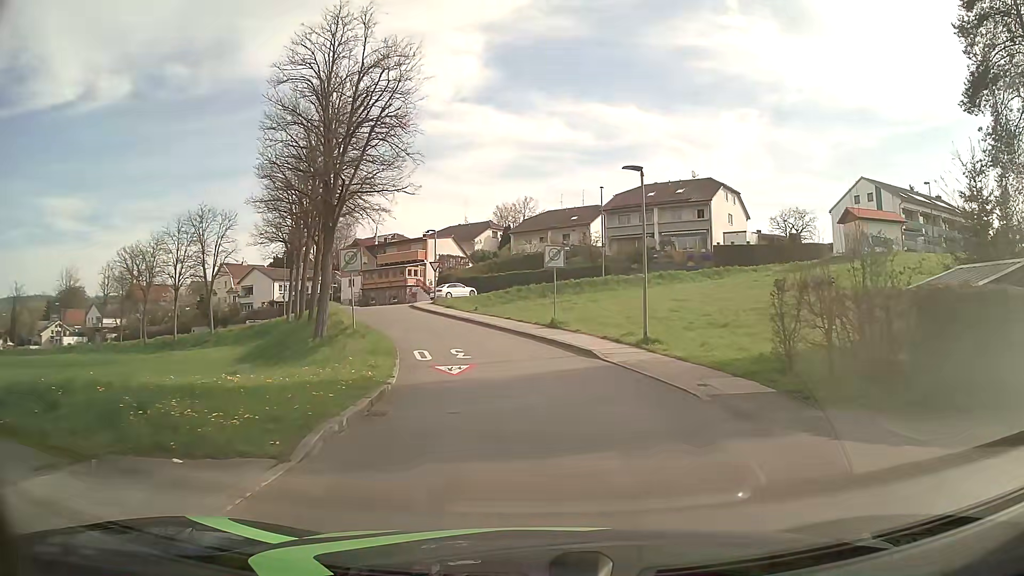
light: Day
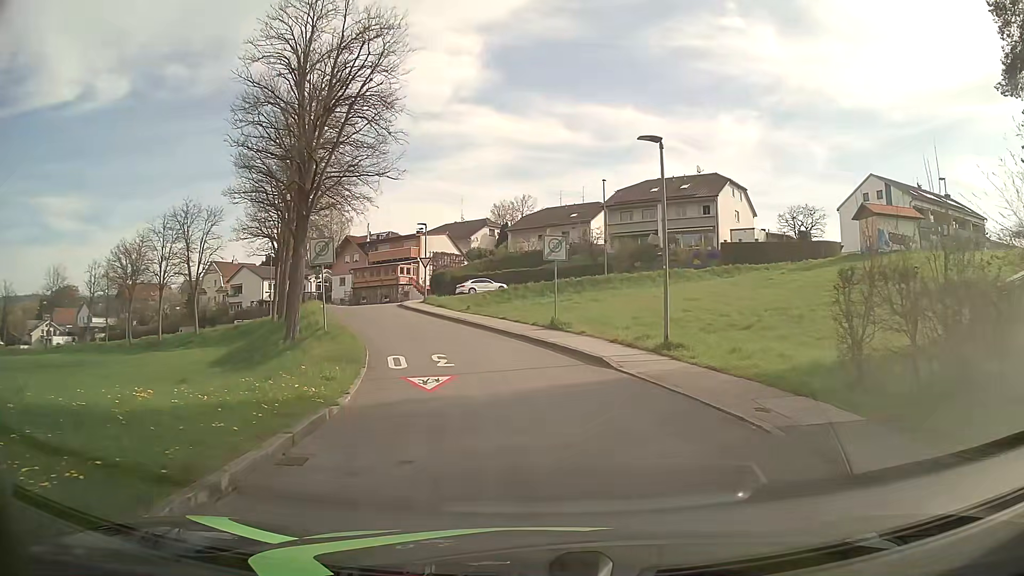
(0.0, +3.4) m; 0°
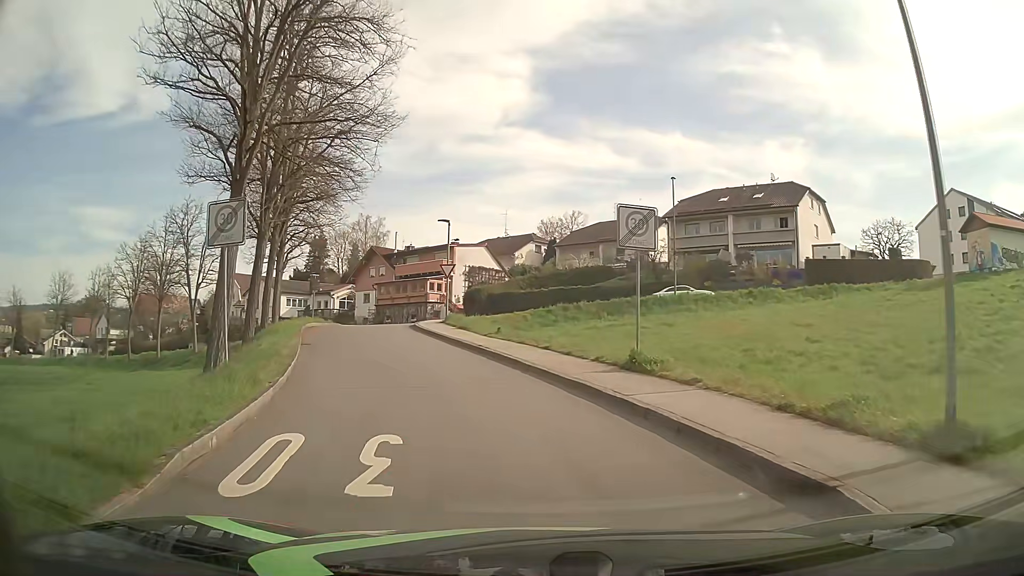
(-0.1, +10.3) m; -3°
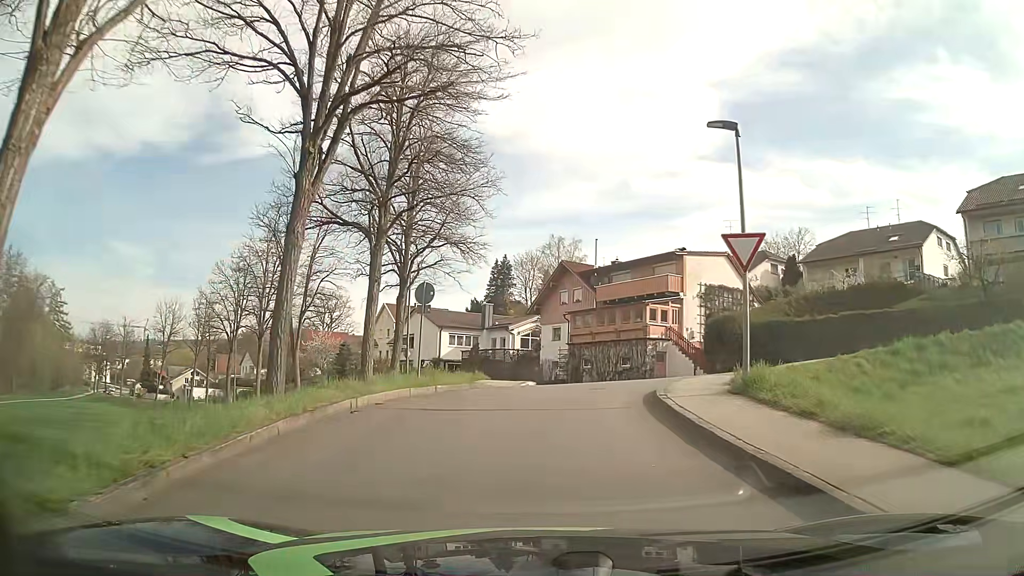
(-4.0, +20.8) m; -16°
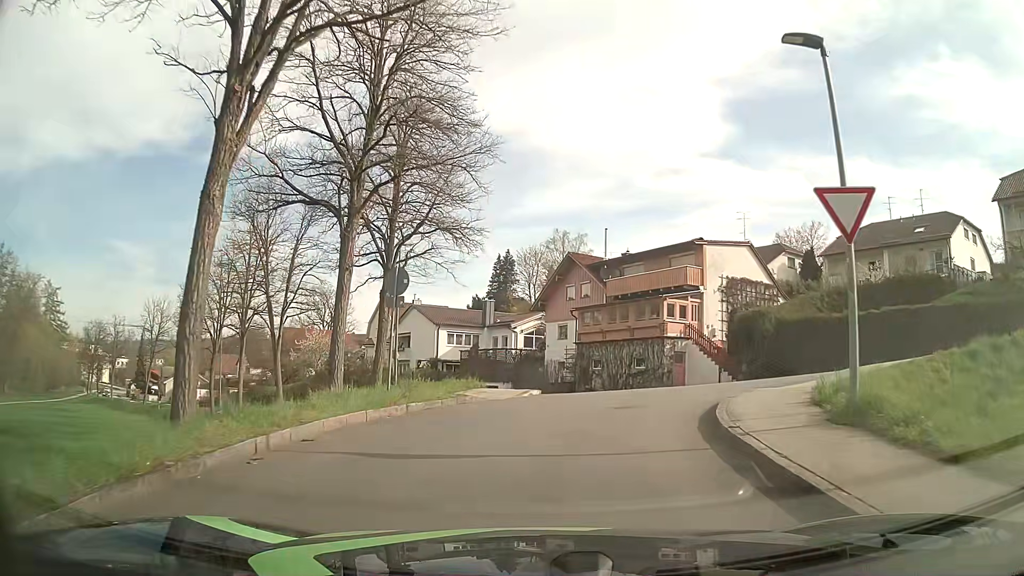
(-0.1, +4.1) m; -1°
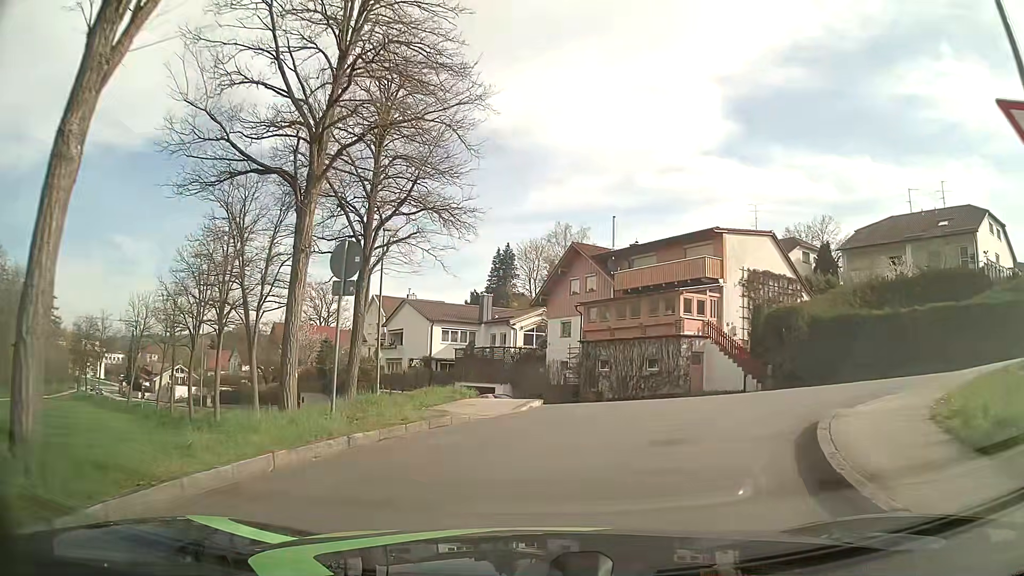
(0.0, +3.8) m; 0°
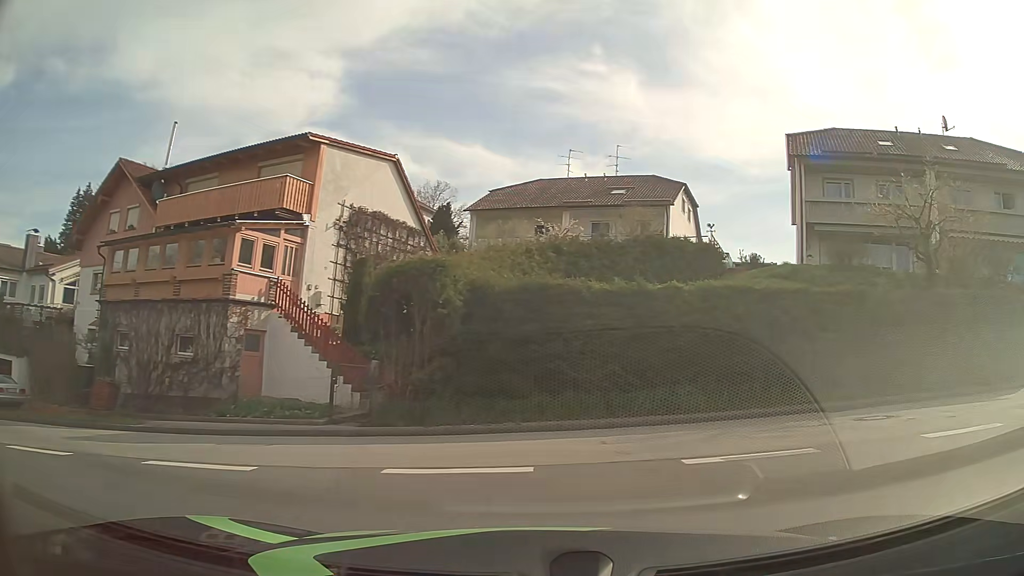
(+2.6, +12.3) m; +34°
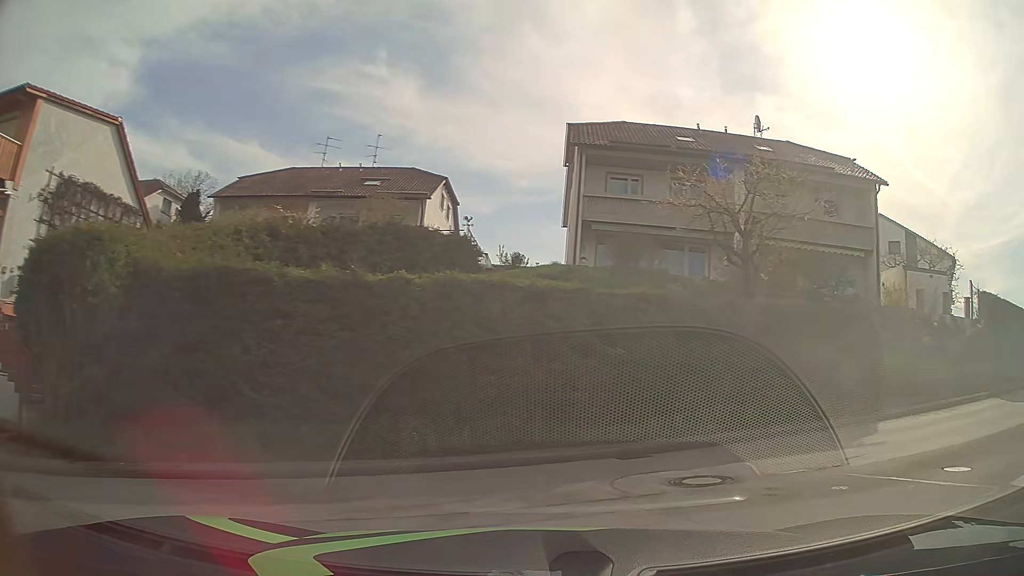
(+0.8, +4.4) m; +21°
(+4, +9) (+13, +13) (+22, +18) (+30, +23) (+38, +29) (+45, +36) (+52, +44) (+57, +53) (+62, +61) (+68, +70) m
